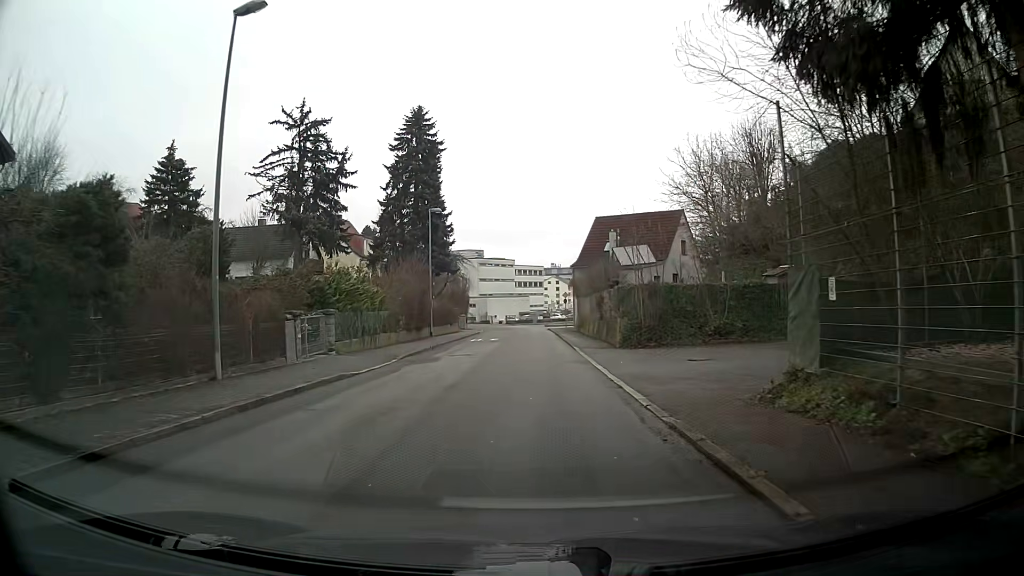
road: residential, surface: asphalt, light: Day
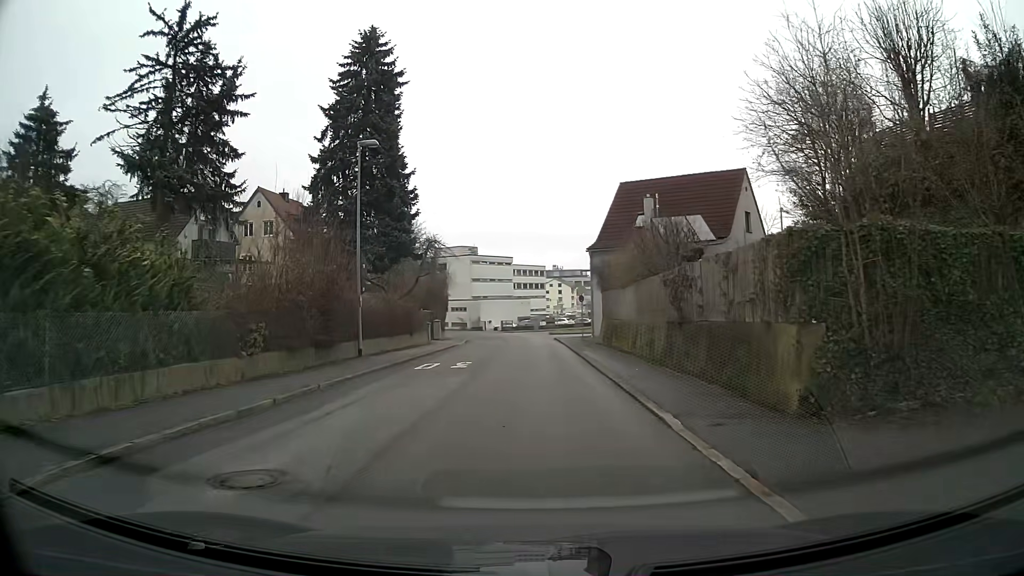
(0.0, +18.1) m; 0°
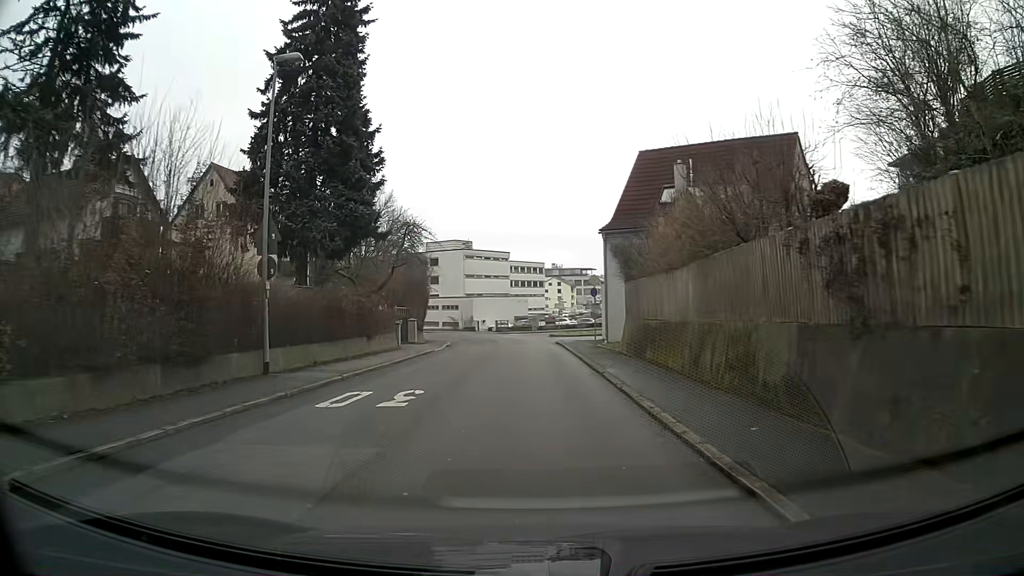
(0.0, +9.0) m; 0°
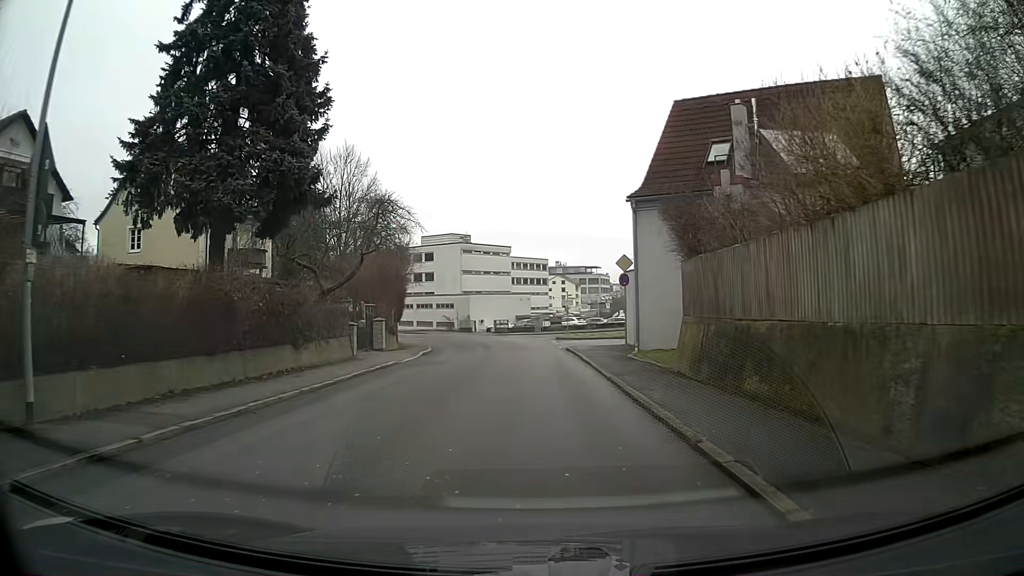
(0.0, +9.0) m; 0°
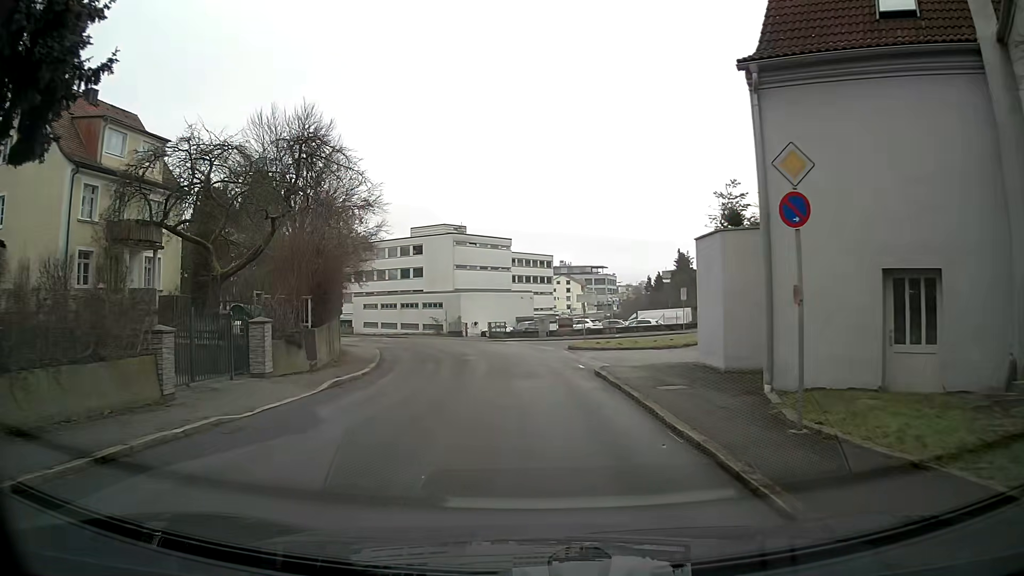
(0.0, +13.5) m; 0°
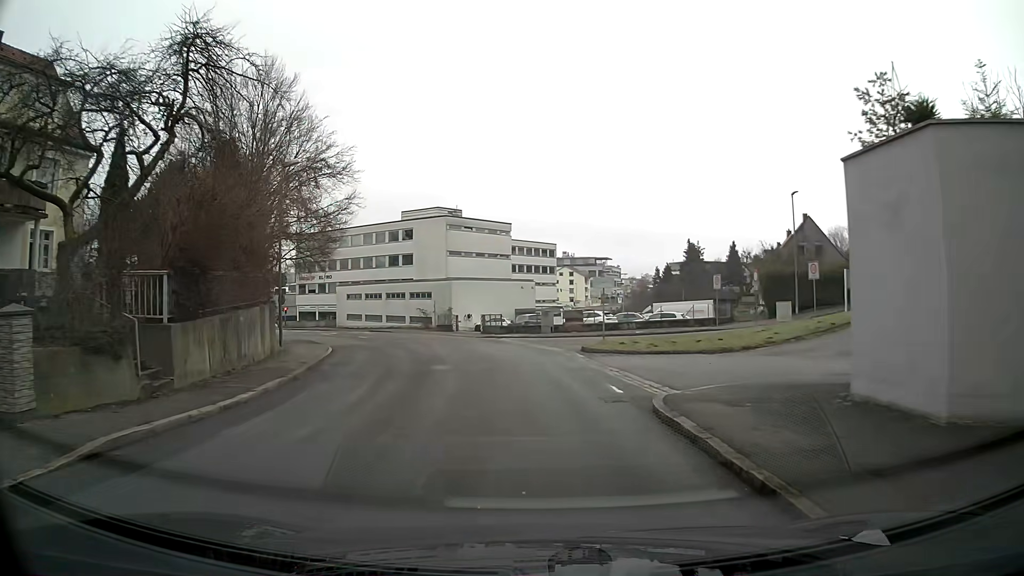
(0.0, +9.0) m; -1°
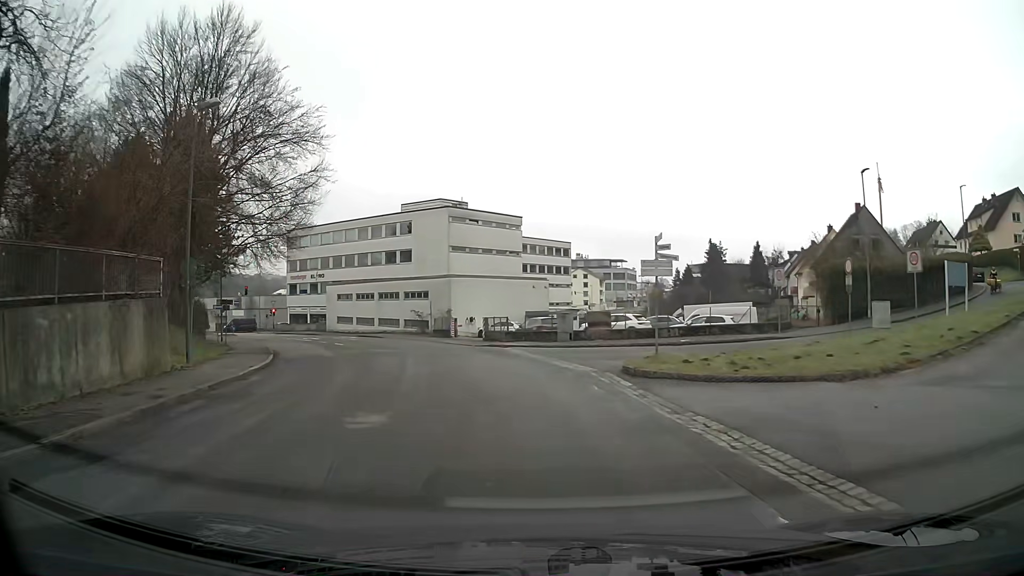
(-0.1, +9.1) m; -1°
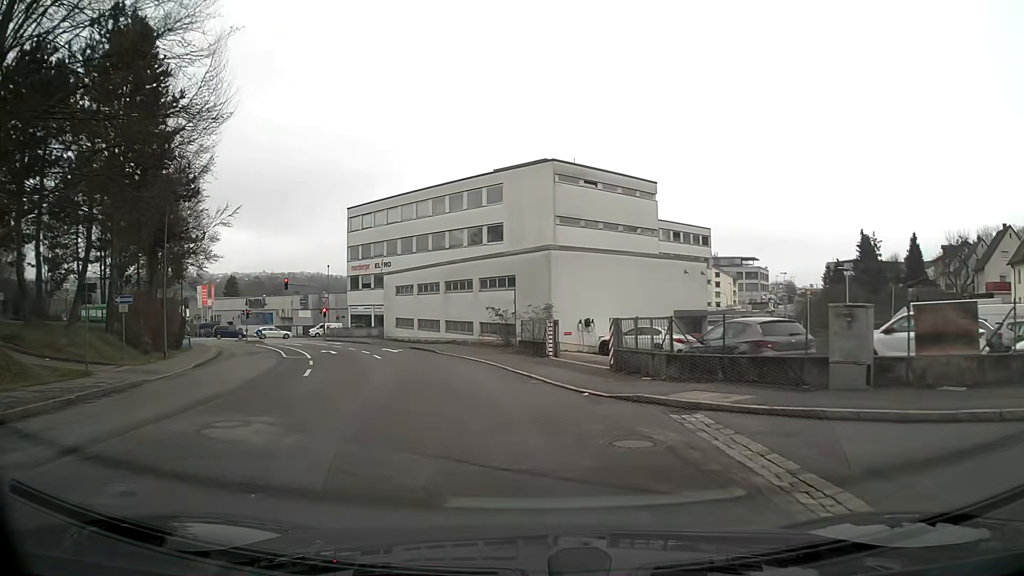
(-1.8, +22.3) m; -12°
